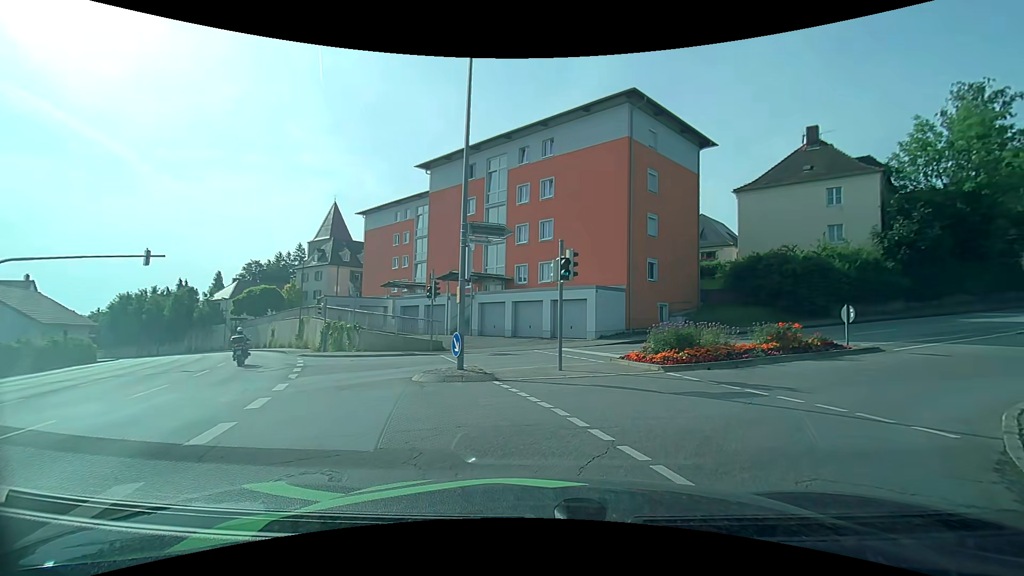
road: tertiary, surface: asphalt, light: Day
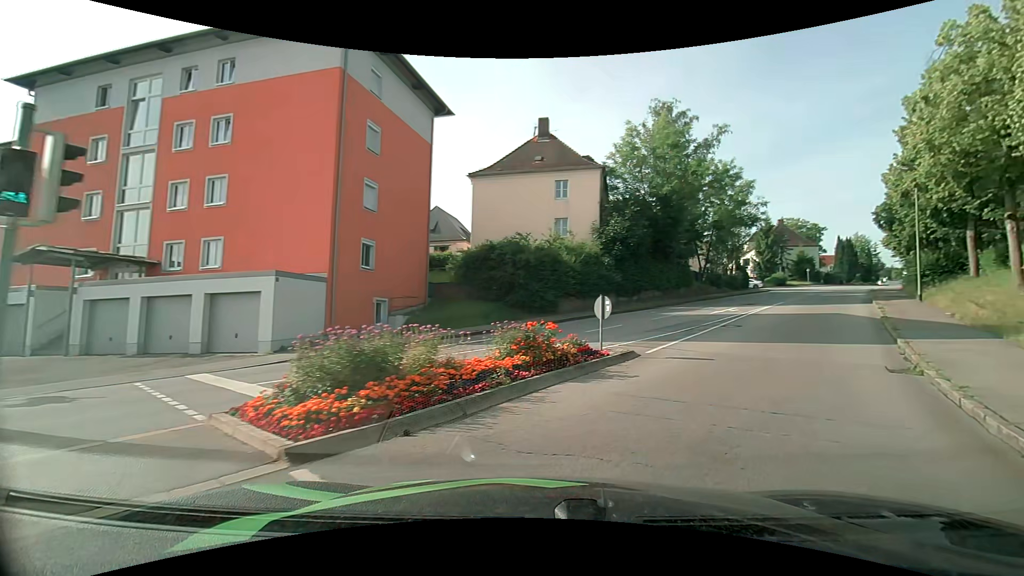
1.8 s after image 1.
(+2.0, +7.7) m; +30°
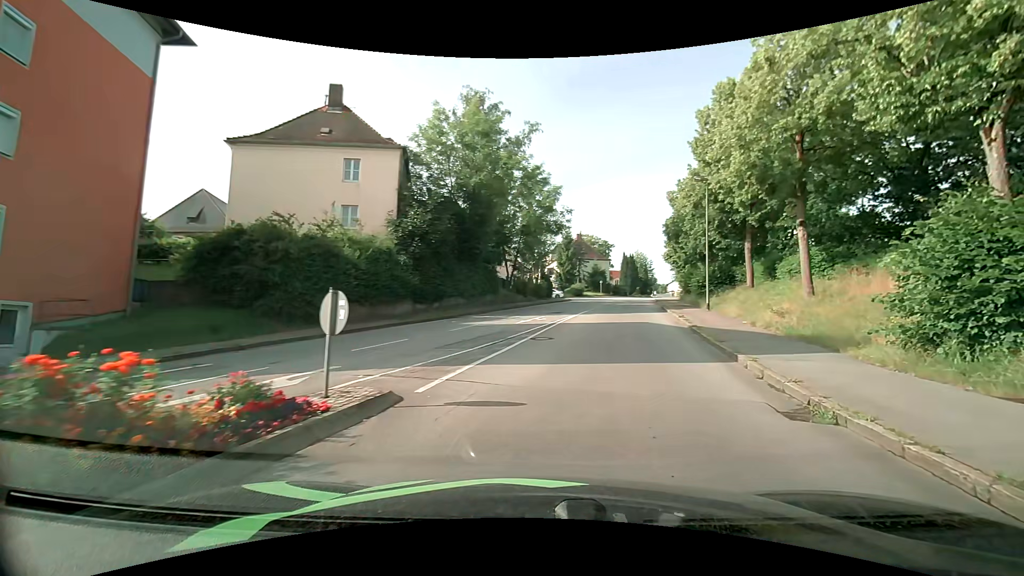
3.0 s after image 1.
(+1.2, +6.0) m; +22°
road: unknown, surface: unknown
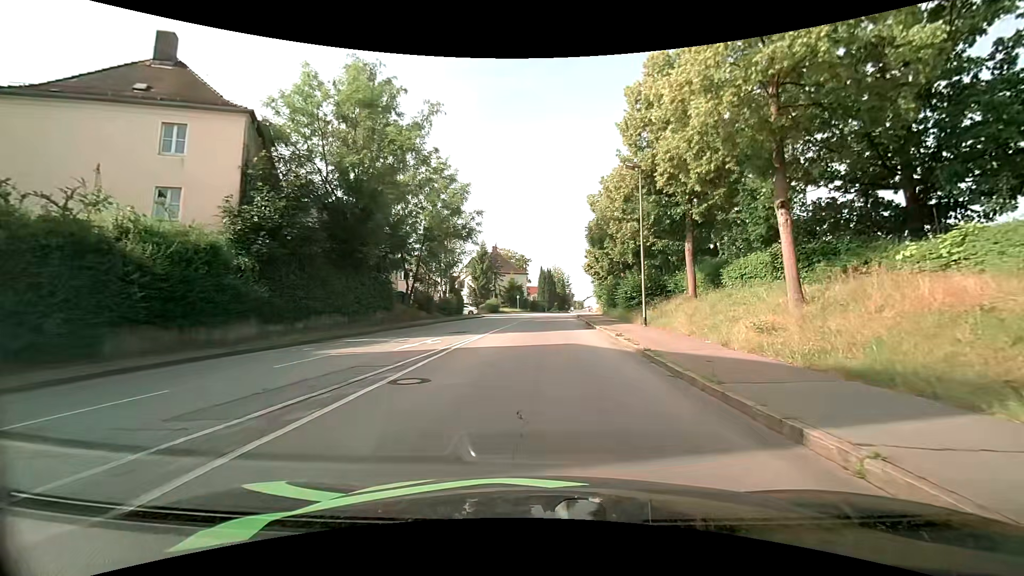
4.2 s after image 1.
(+0.7, +6.9) m; +9°
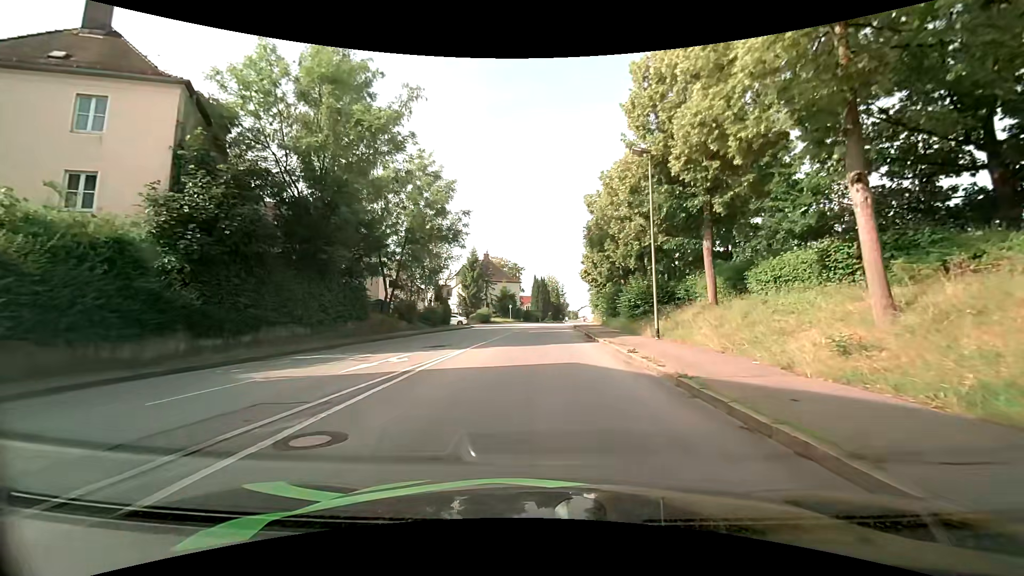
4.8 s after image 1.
(0.0, +3.8) m; 0°
